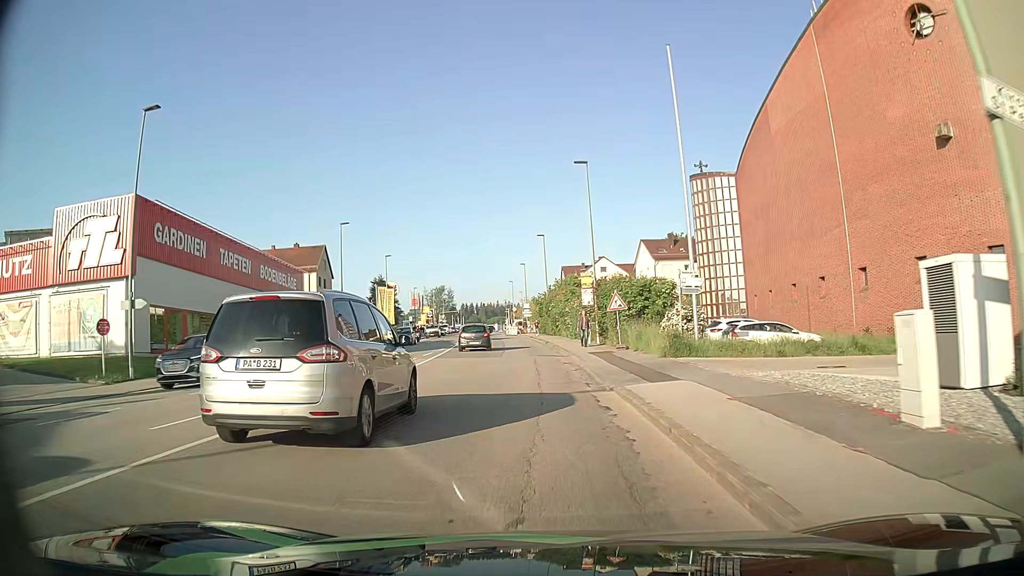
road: tertiary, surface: asphalt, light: Day
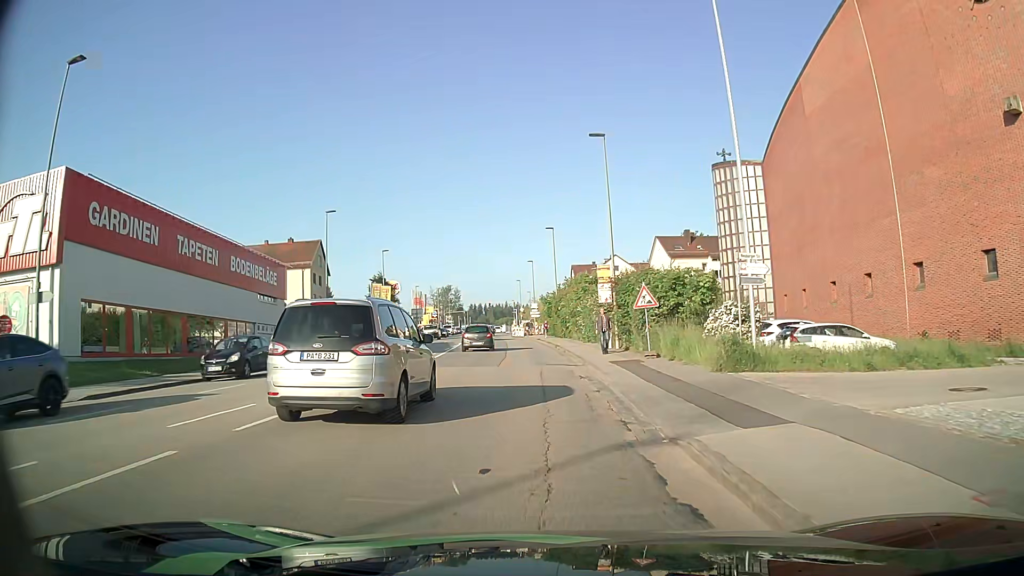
(-0.1, +5.9) m; -1°
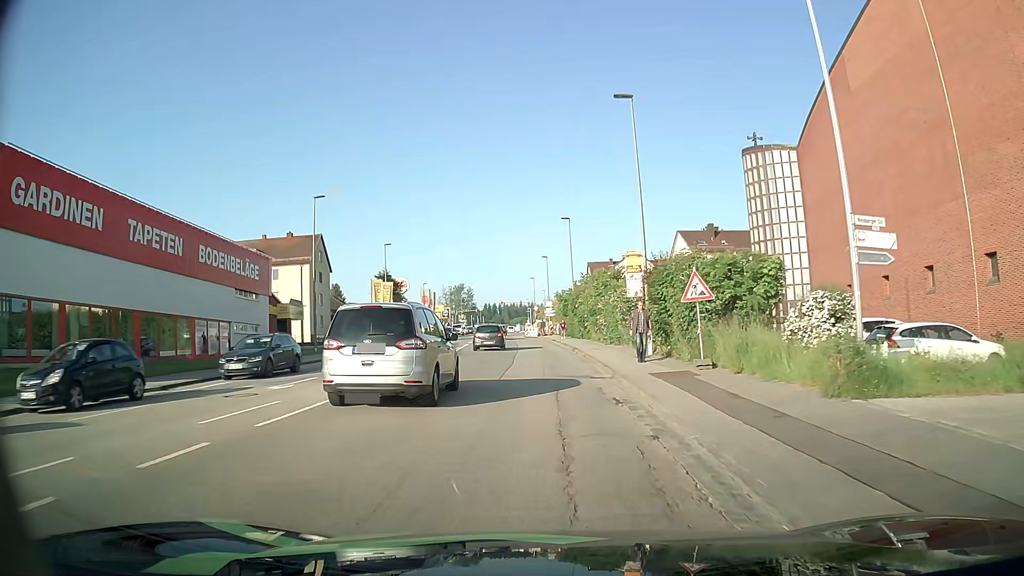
(-0.1, +5.8) m; -1°
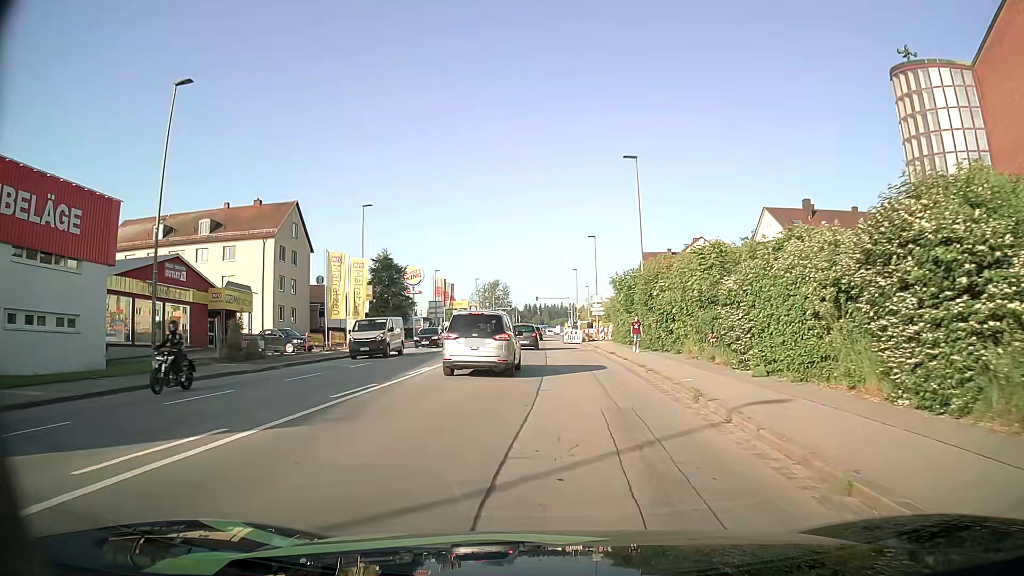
(-0.7, +22.5) m; -4°
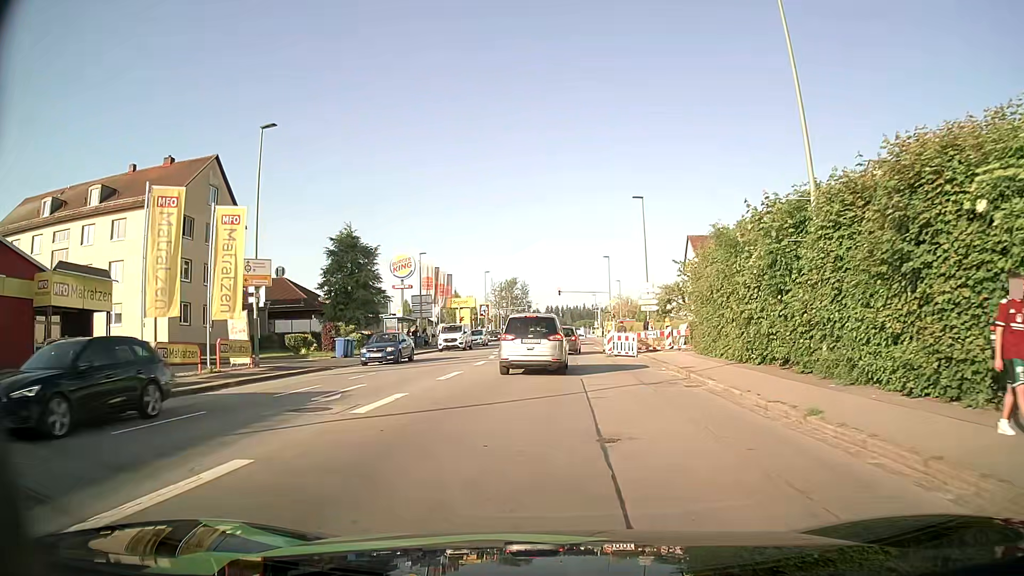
(-0.4, +21.6) m; -2°
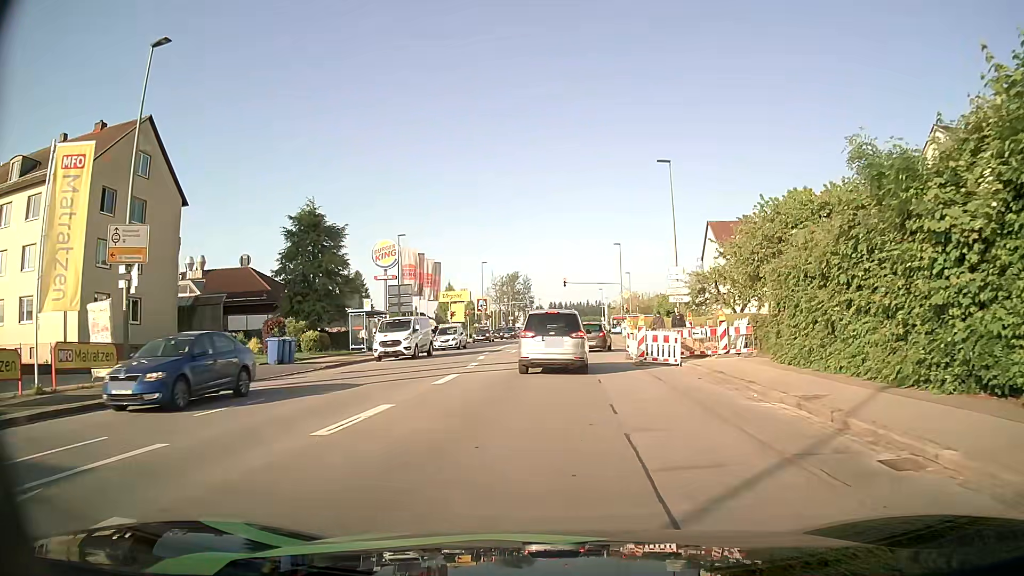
(-0.1, +9.7) m; 0°
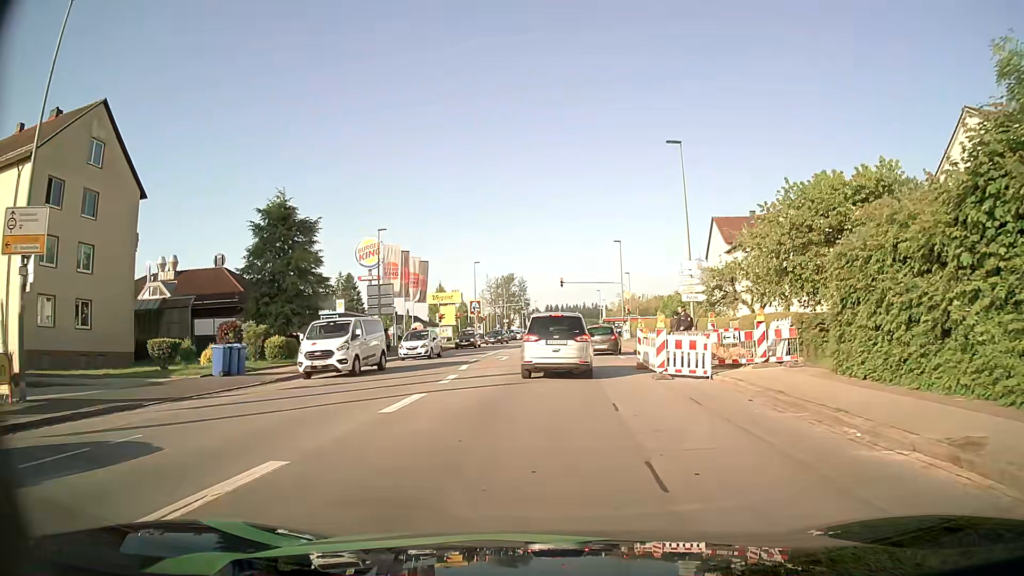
(0.0, +4.6) m; 0°
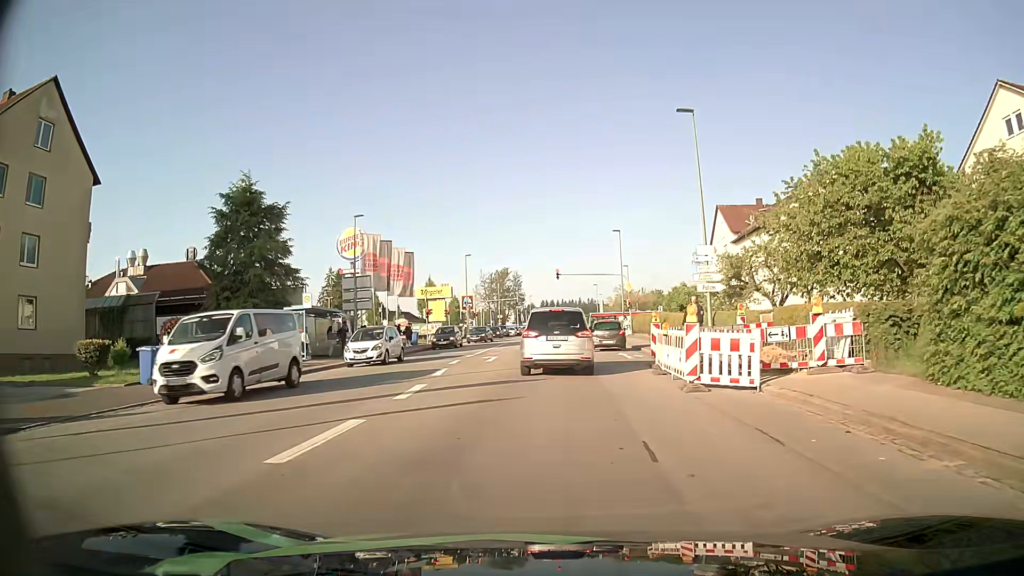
(0.0, +4.3) m; +1°
(0, +10) (0, +20) (+2, +30) (+3, +40) (+3, +50) (+3, +60) (+3, +70) (+3, +80) (+3, +90) (+3, +100) m
